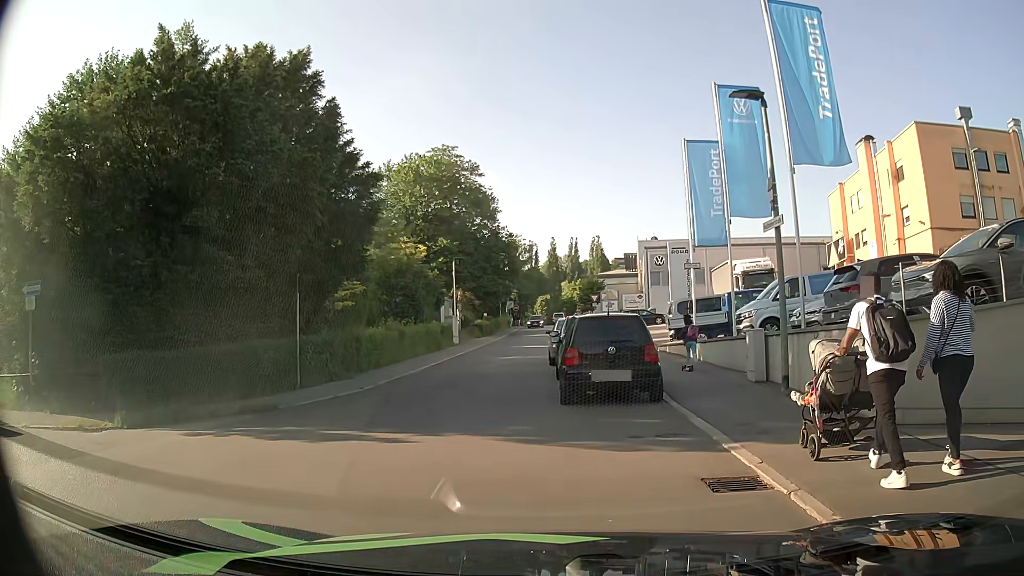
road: residential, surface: asphalt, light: Day
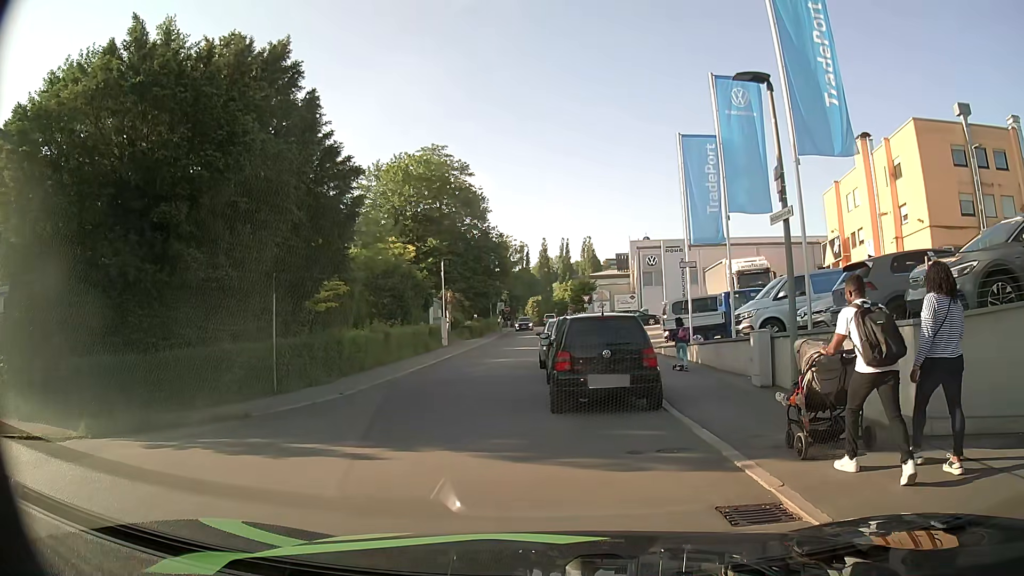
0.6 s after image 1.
(0.0, +0.8) m; +2°
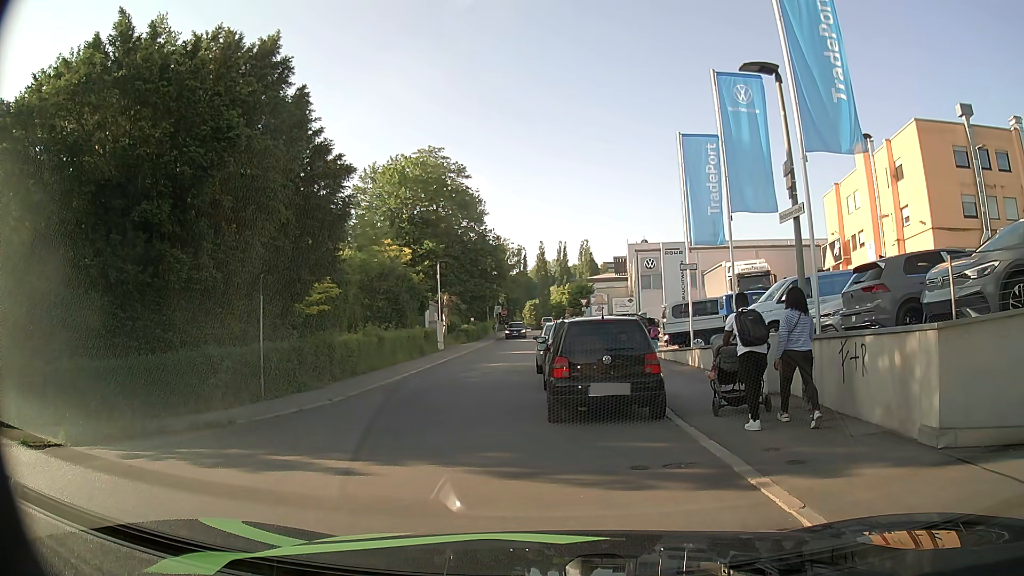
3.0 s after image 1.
(0.0, +0.6) m; 0°
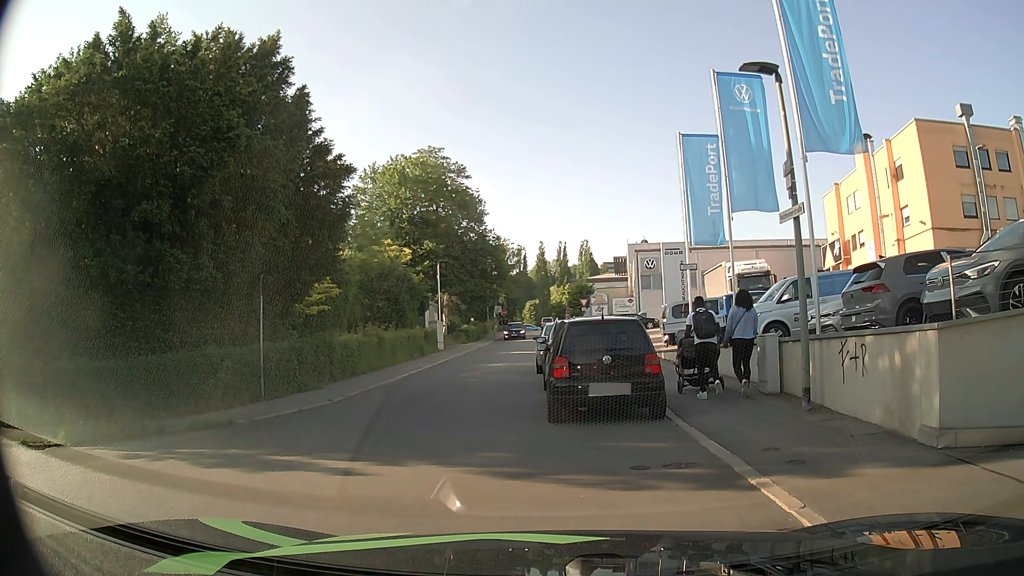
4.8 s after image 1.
(0.0, 0.0) m; 0°
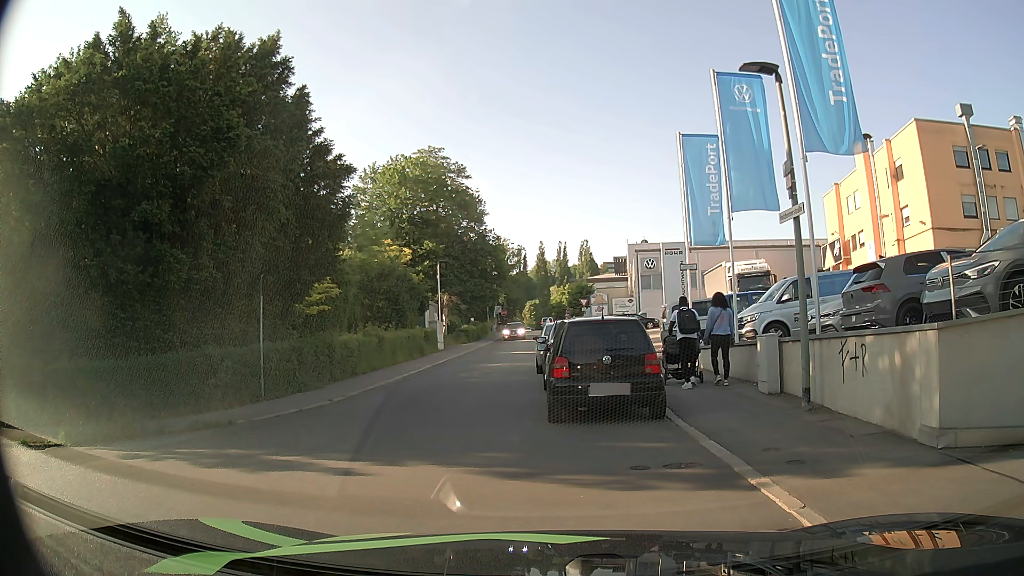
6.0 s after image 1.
(0.0, 0.0) m; 0°
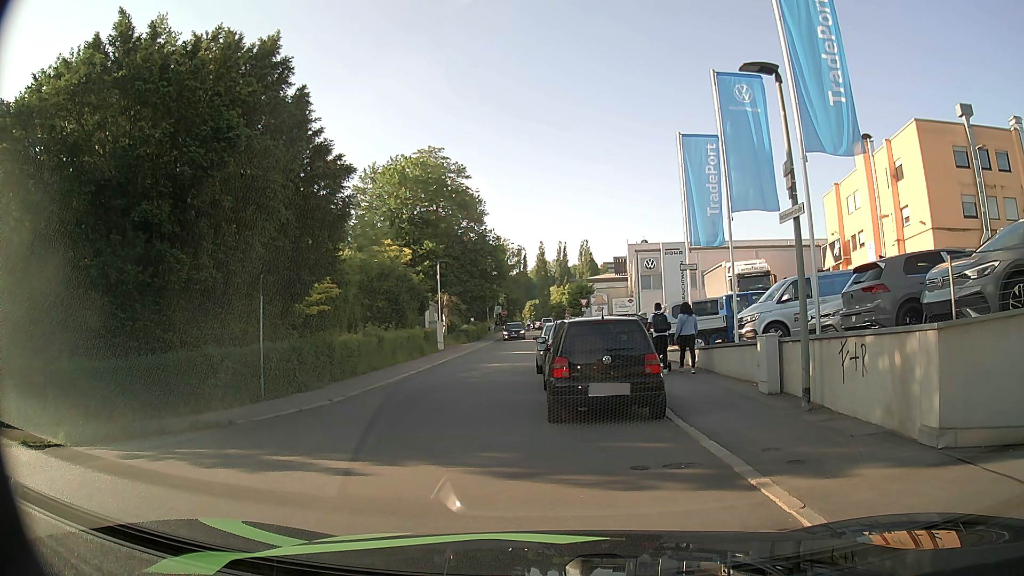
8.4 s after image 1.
(0.0, 0.0) m; 0°
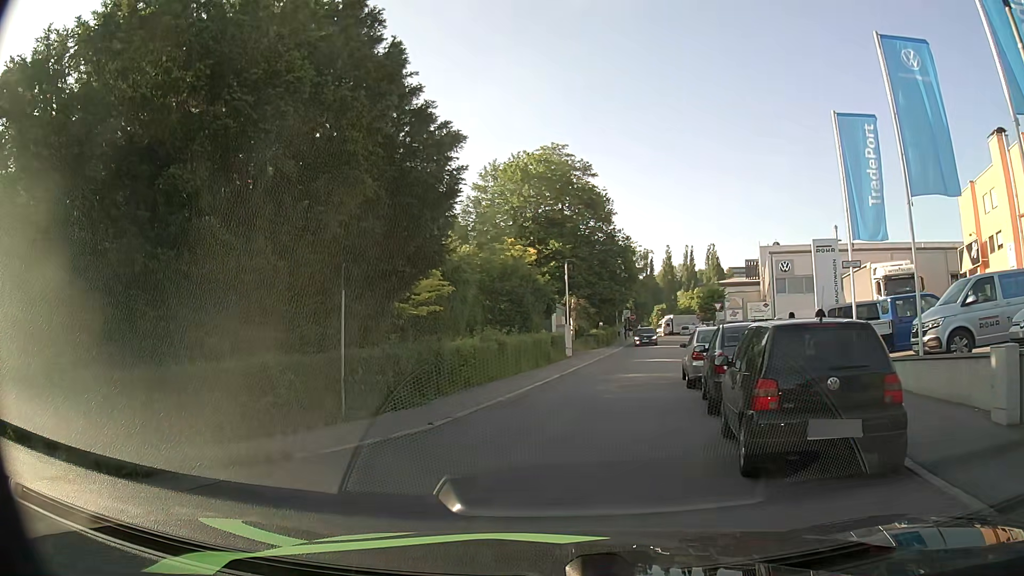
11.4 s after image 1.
(-0.4, +3.3) m; -13°
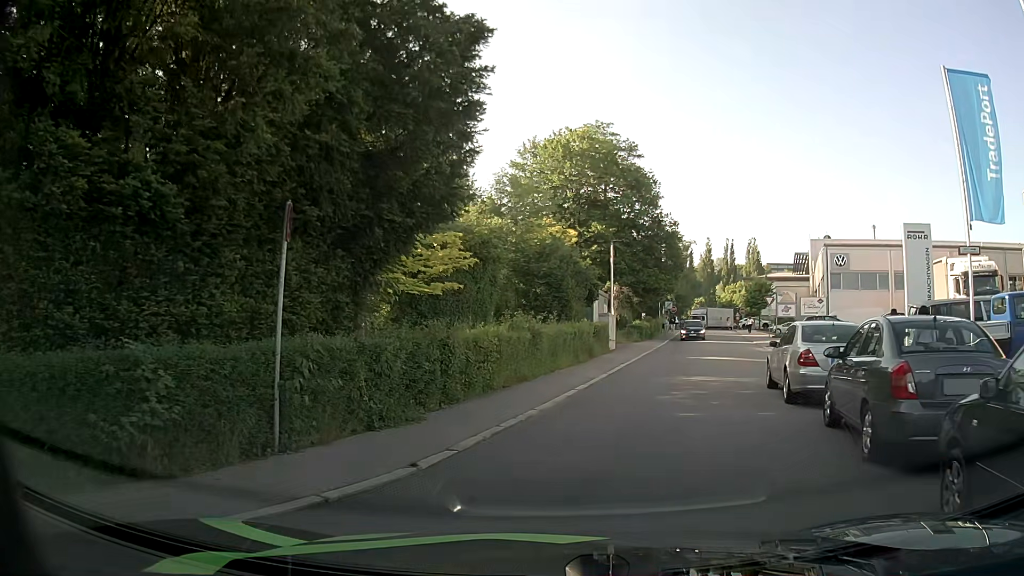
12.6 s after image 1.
(-0.2, +4.6) m; -2°
(+1, +10) (+4, +19) (+8, +29) (+11, +38) (+13, +48) (+15, +58) (+18, +67) (+20, +77) (+22, +87) (+26, +96) m
